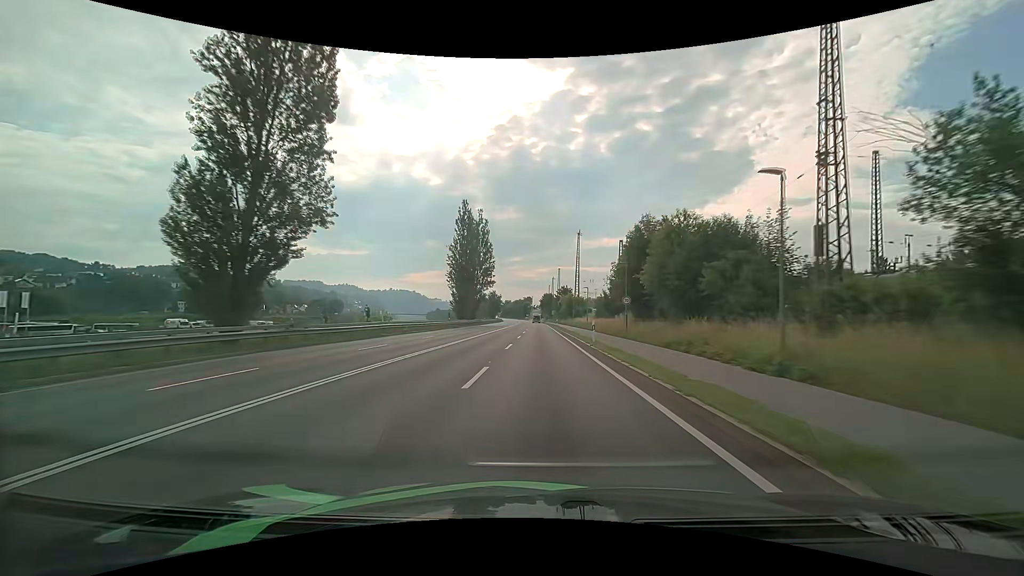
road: primary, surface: asphalt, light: Day
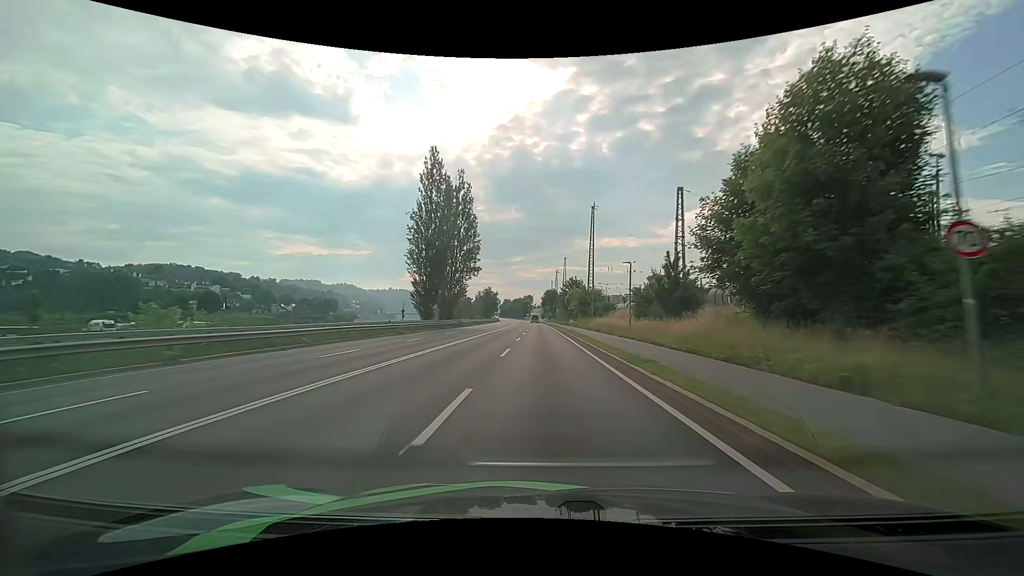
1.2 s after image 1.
(-0.1, +28.3) m; 0°
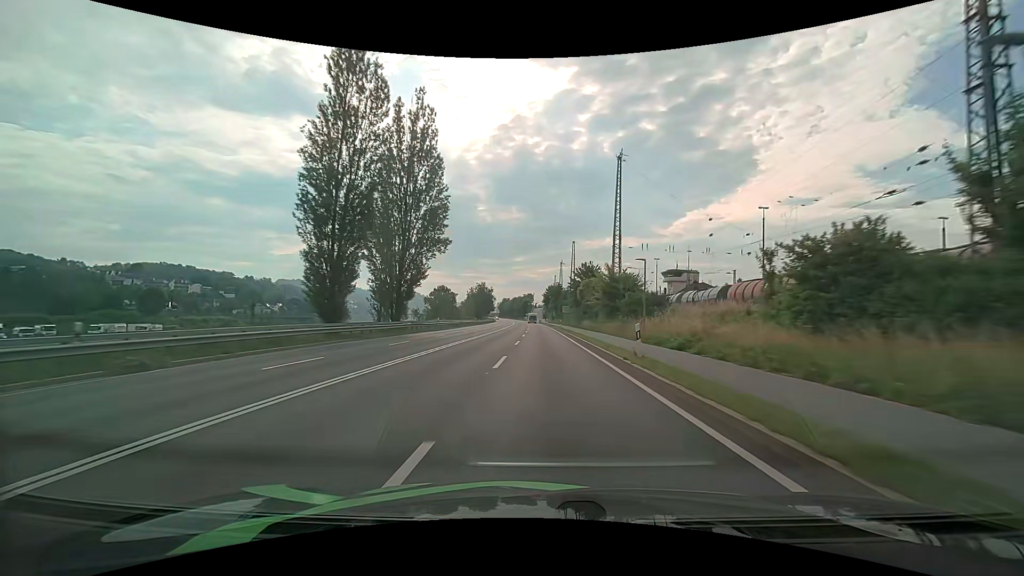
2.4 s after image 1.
(-0.1, +28.0) m; 0°
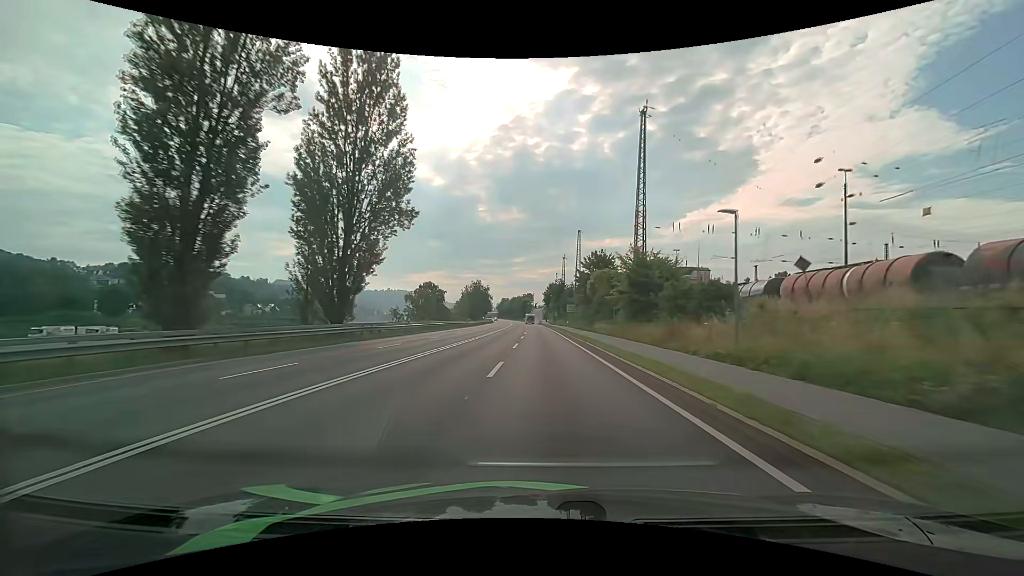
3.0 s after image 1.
(0.0, +13.9) m; 0°
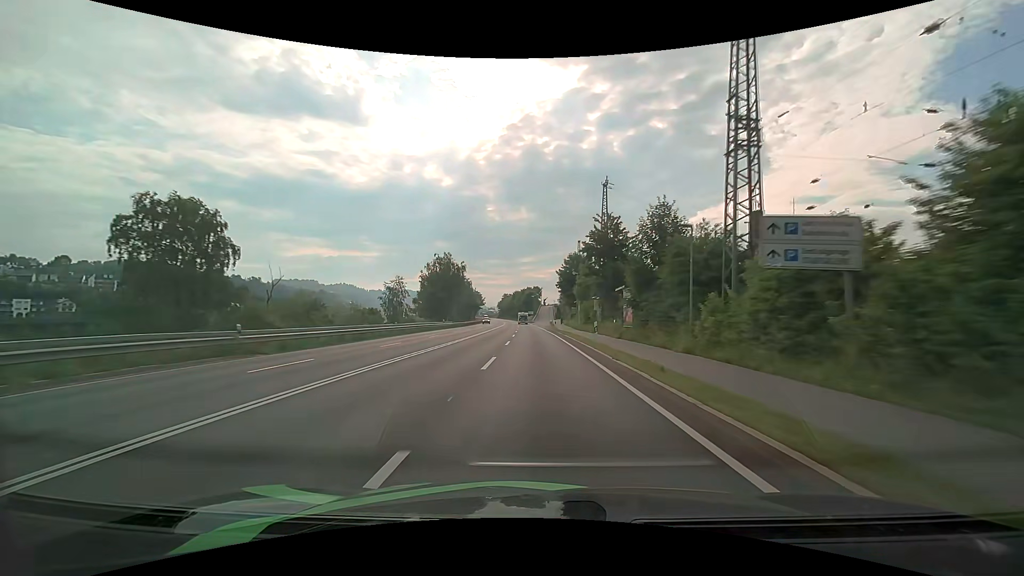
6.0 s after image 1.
(-0.5, +70.9) m; -1°
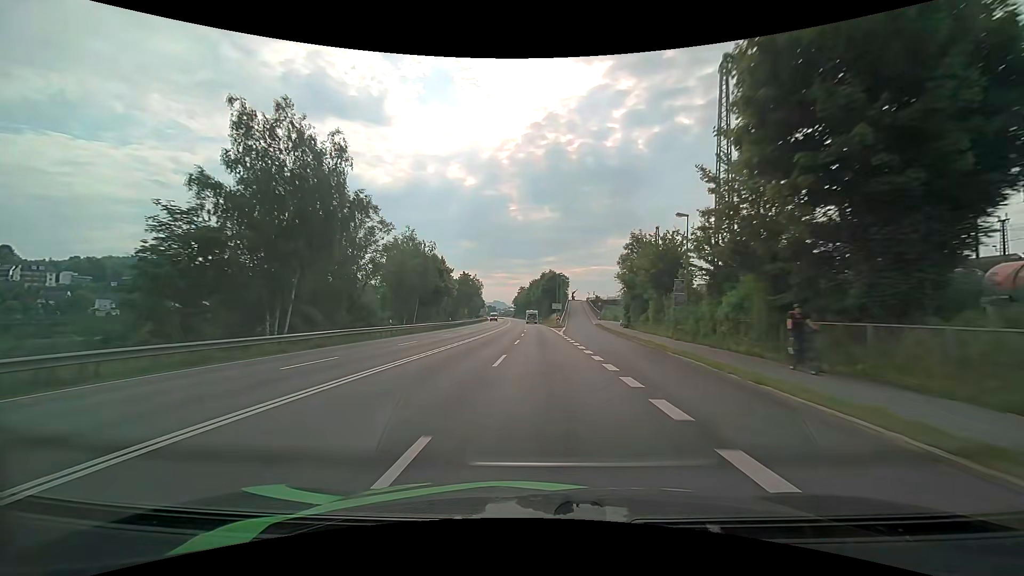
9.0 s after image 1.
(-1.4, +71.7) m; -3°
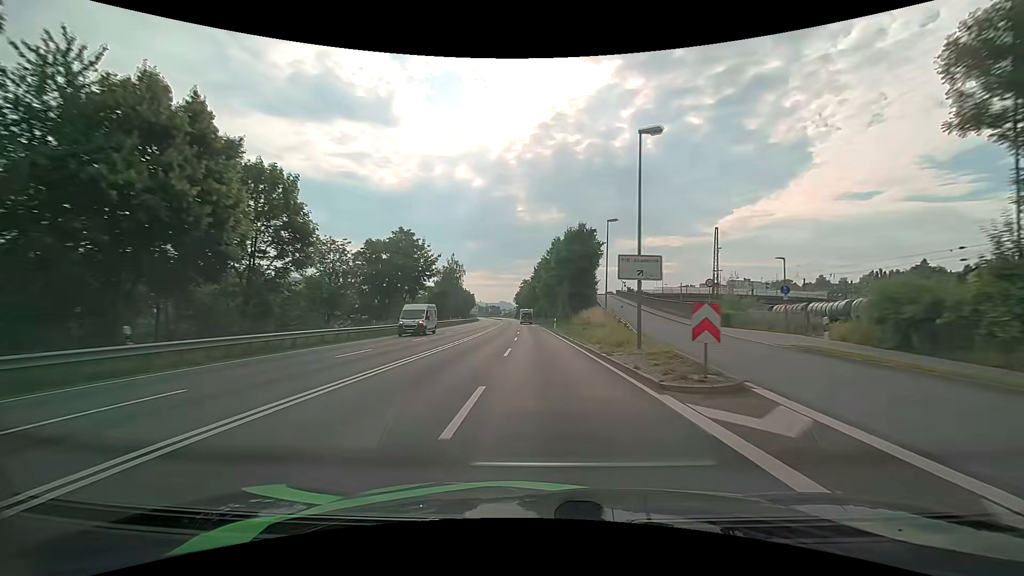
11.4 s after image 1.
(-0.3, +56.2) m; -1°
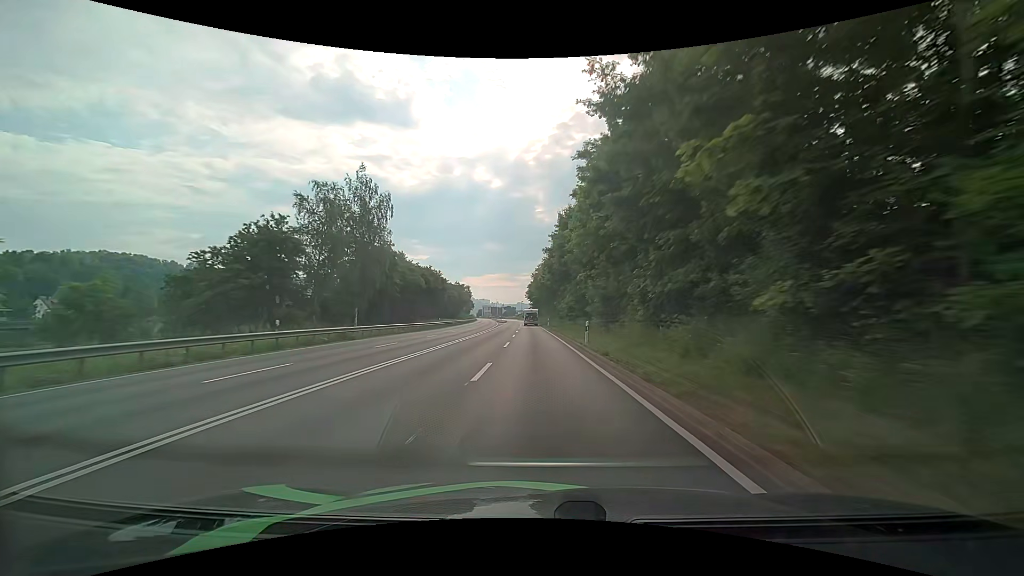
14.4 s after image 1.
(-1.4, +67.4) m; -2°
(0, +10) (0, +20) (0, +30) (0, +40) (-1, +50) (-1, +60) (-1, +70) (-2, +80) (-2, +90) (-2, +100) m
